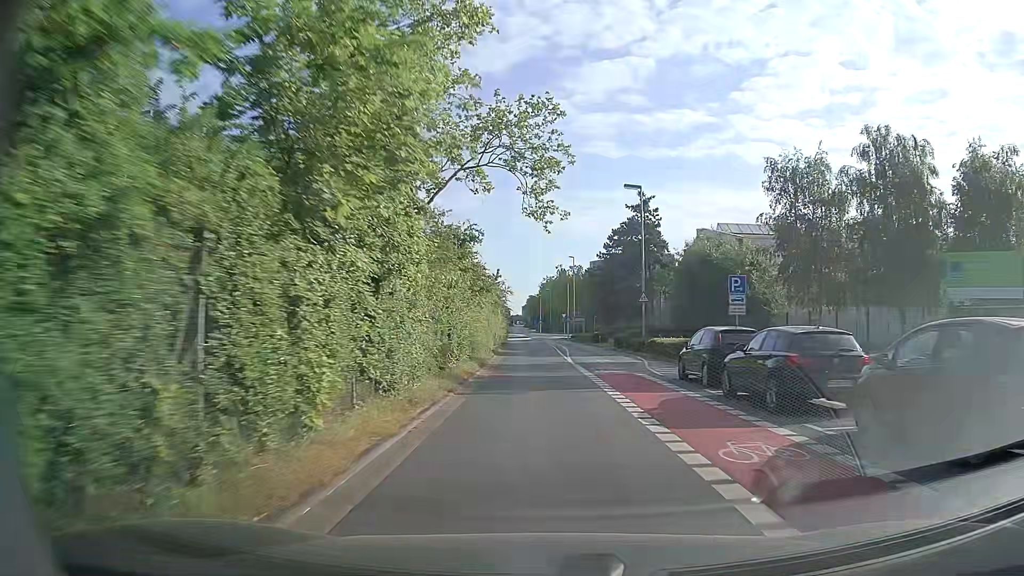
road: secondary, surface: asphalt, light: Day
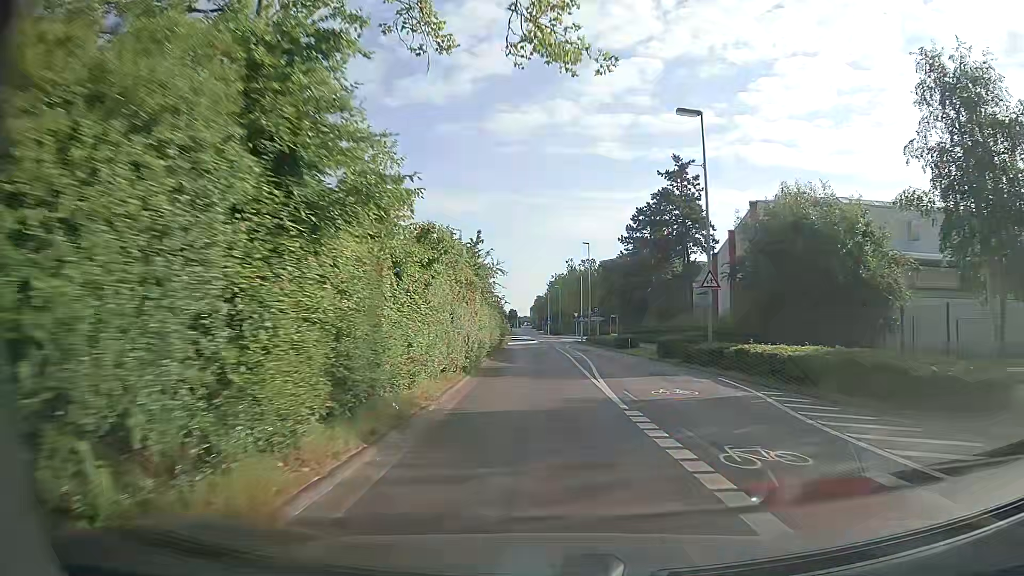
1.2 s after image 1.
(-0.1, +15.1) m; -1°
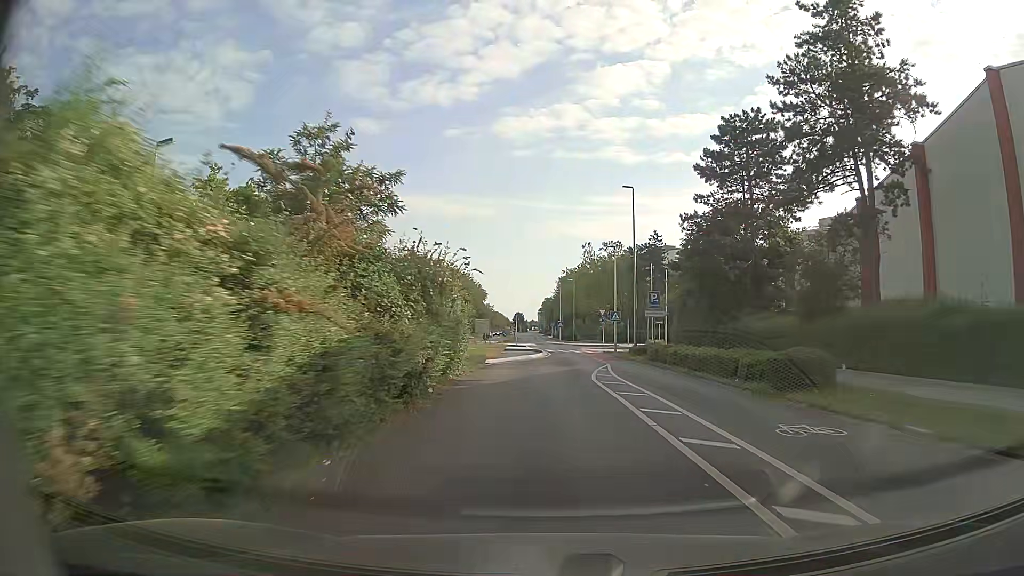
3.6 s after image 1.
(0.0, +29.9) m; 0°
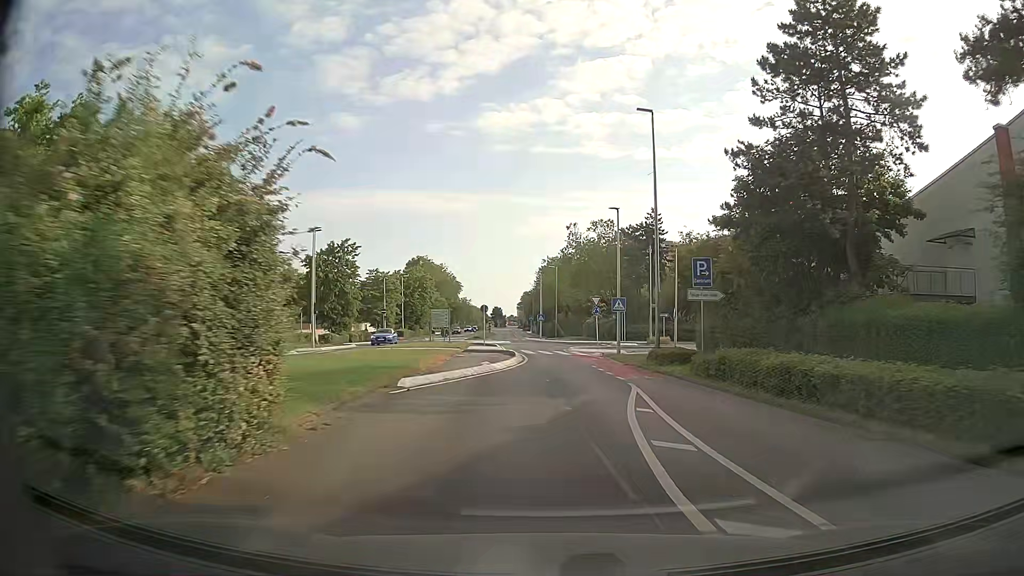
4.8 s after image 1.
(+0.1, +14.5) m; +2°
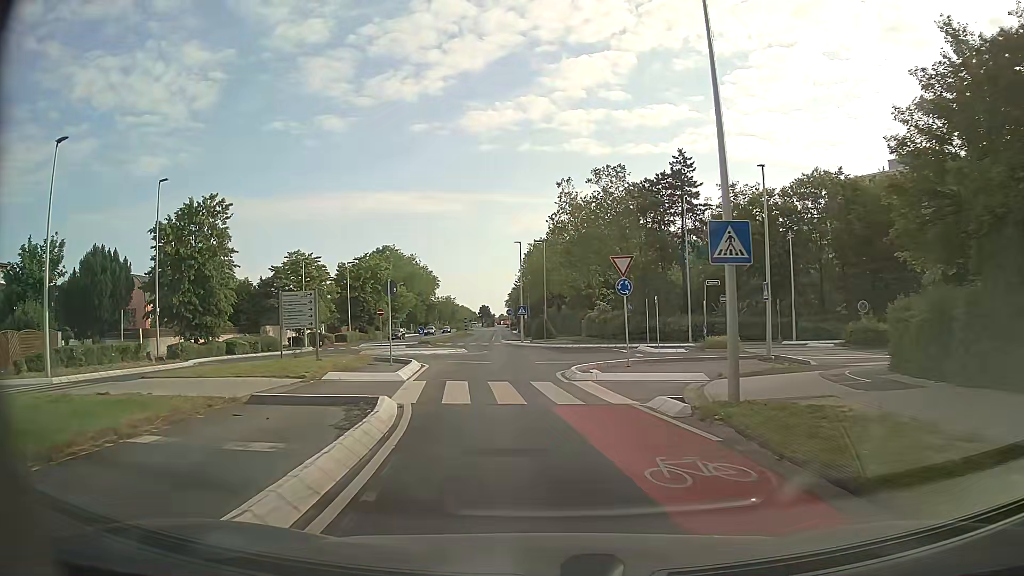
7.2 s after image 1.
(+0.7, +25.2) m; +1°
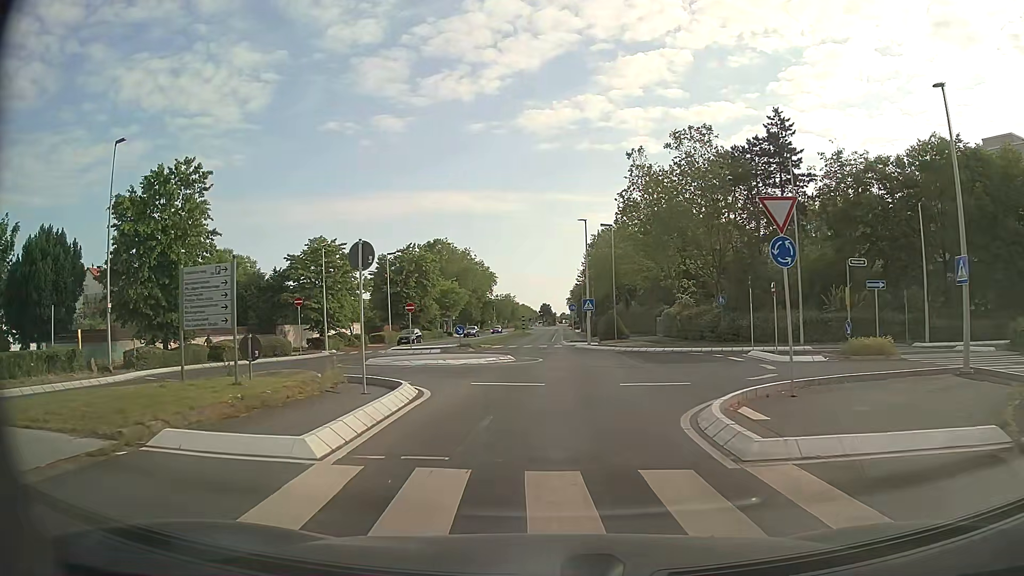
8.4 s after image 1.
(-0.5, +10.4) m; -5°
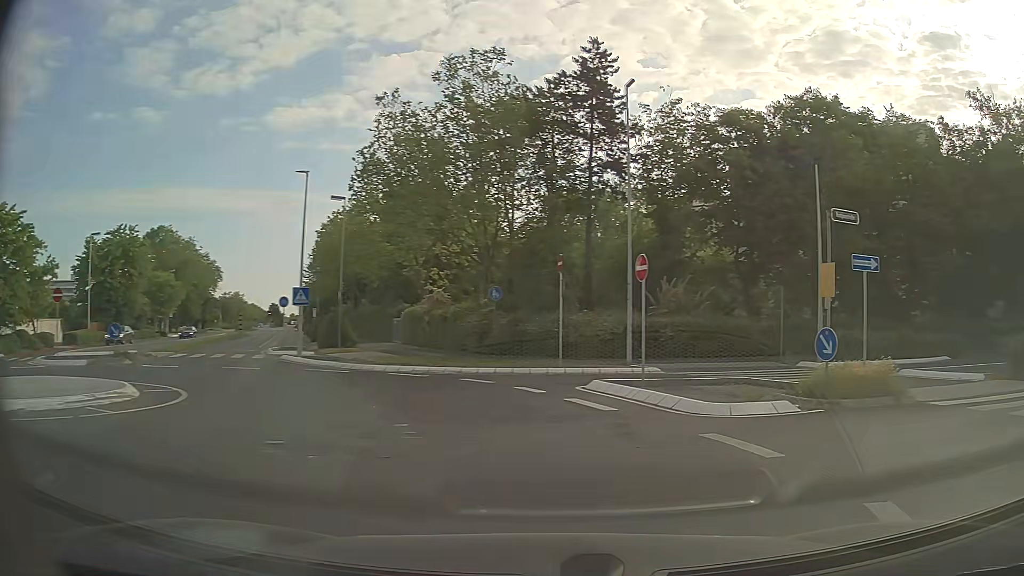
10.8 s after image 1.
(+0.8, +13.4) m; +21°
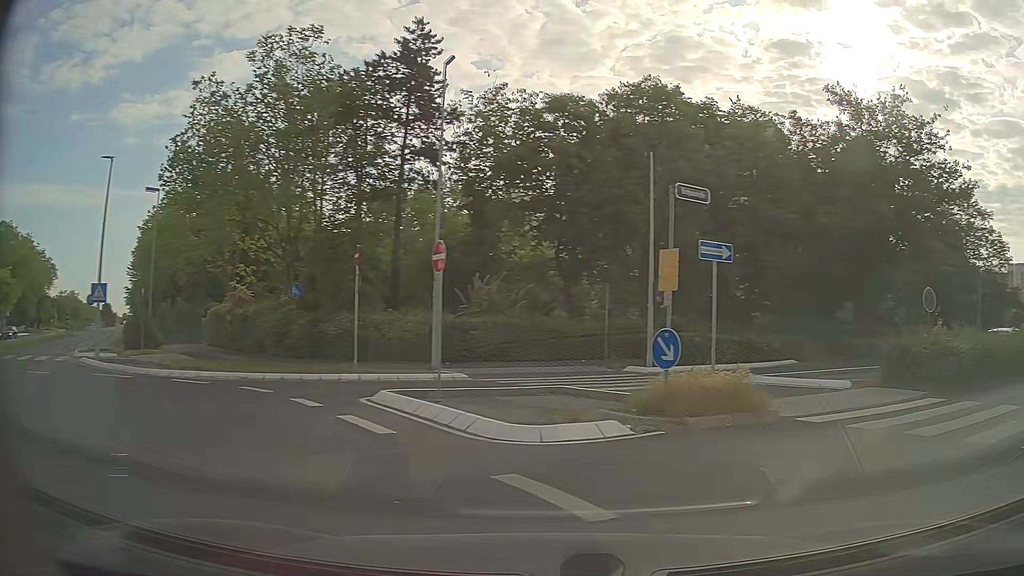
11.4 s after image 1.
(+0.4, +2.4) m; +14°
(+5, +9) (+13, +14) (+21, +19) (+30, +25) (+39, +30) (+47, +35) (+56, +40) (+64, +45) (+73, +50) (+82, +55) m
